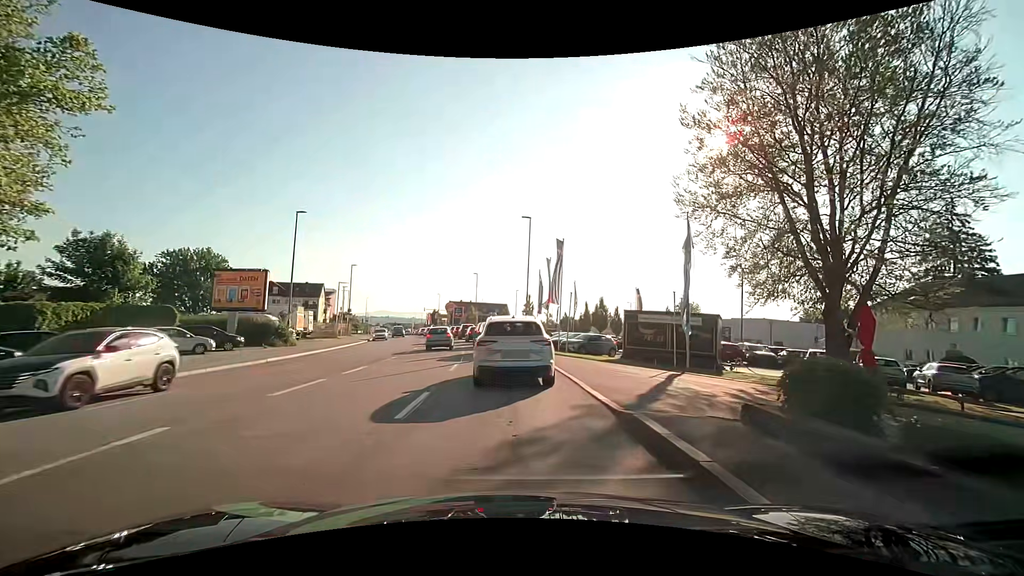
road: tertiary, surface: asphalt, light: Day
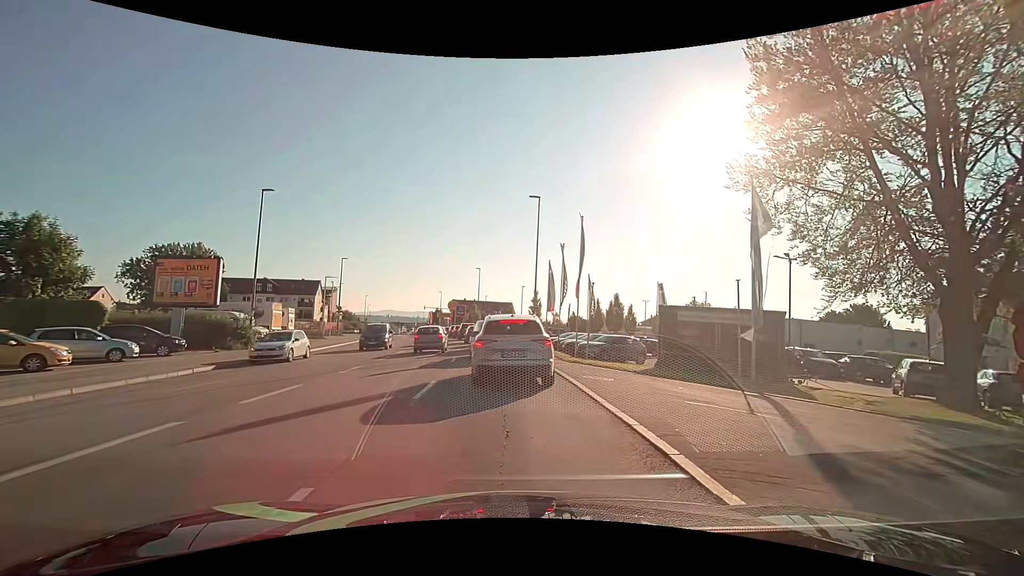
(+0.1, +6.1) m; 0°
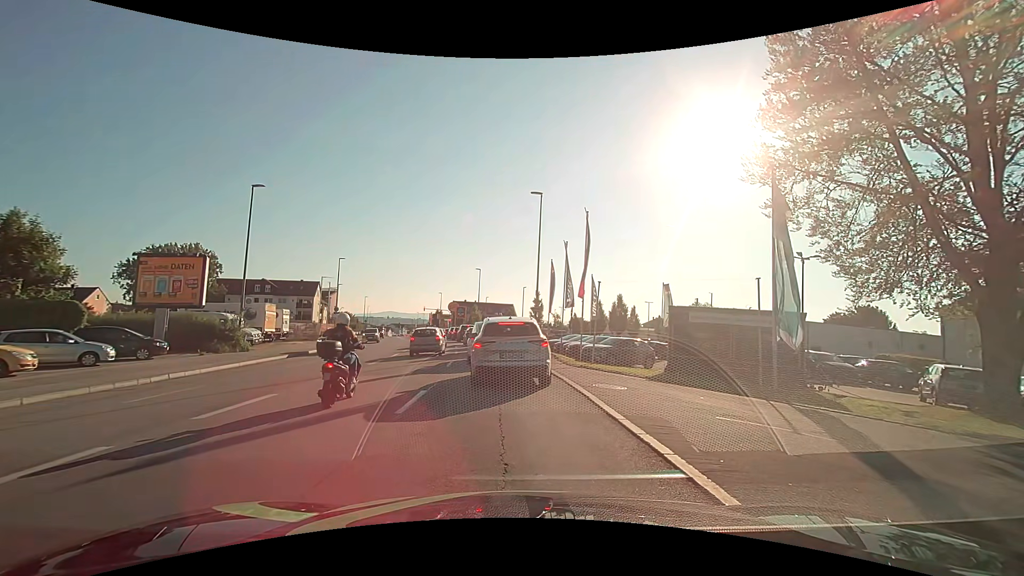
(0.0, +1.3) m; 0°
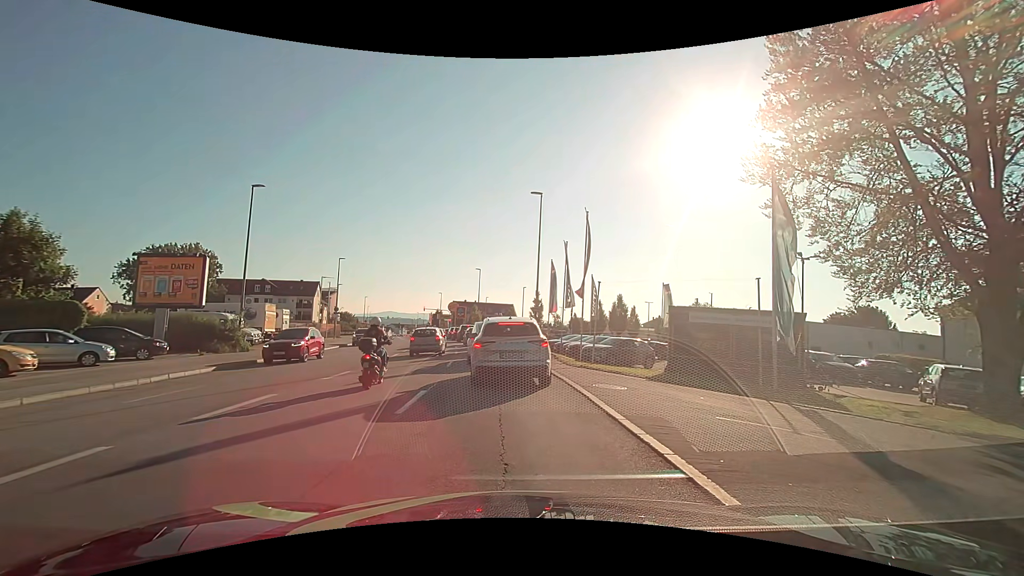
(0.0, 0.0) m; 0°
